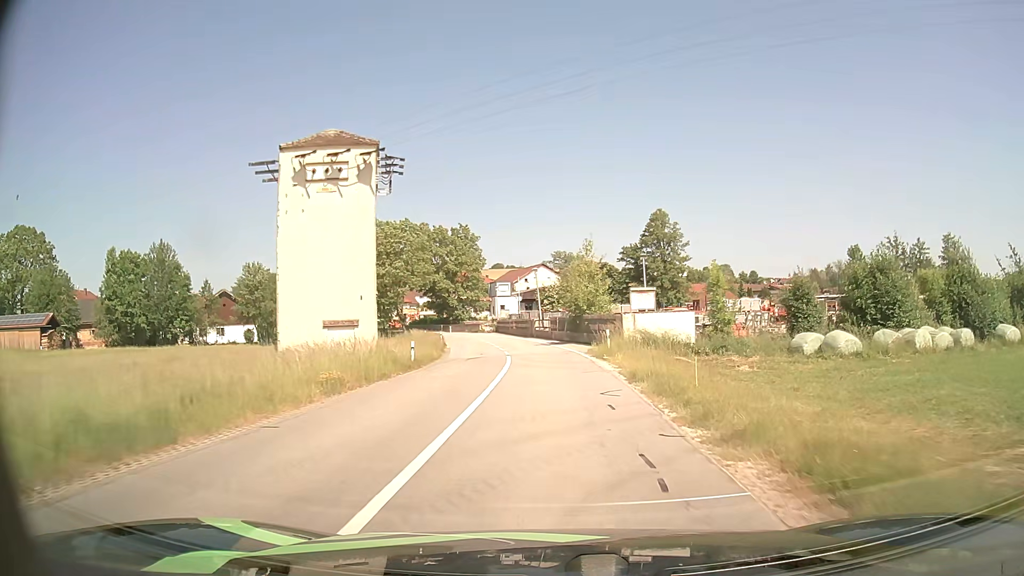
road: tertiary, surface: asphalt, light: Day
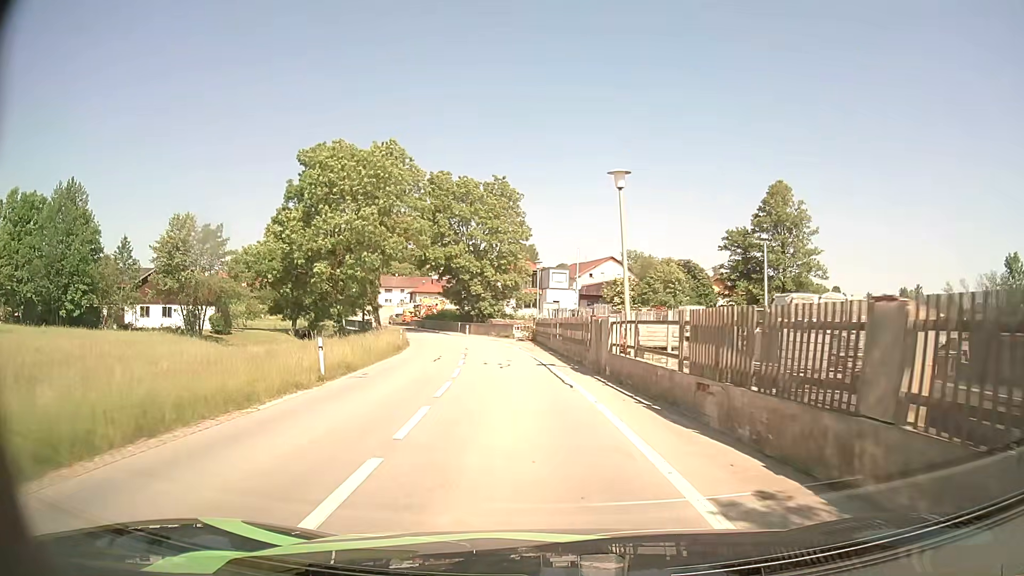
(-0.8, +35.0) m; -5°
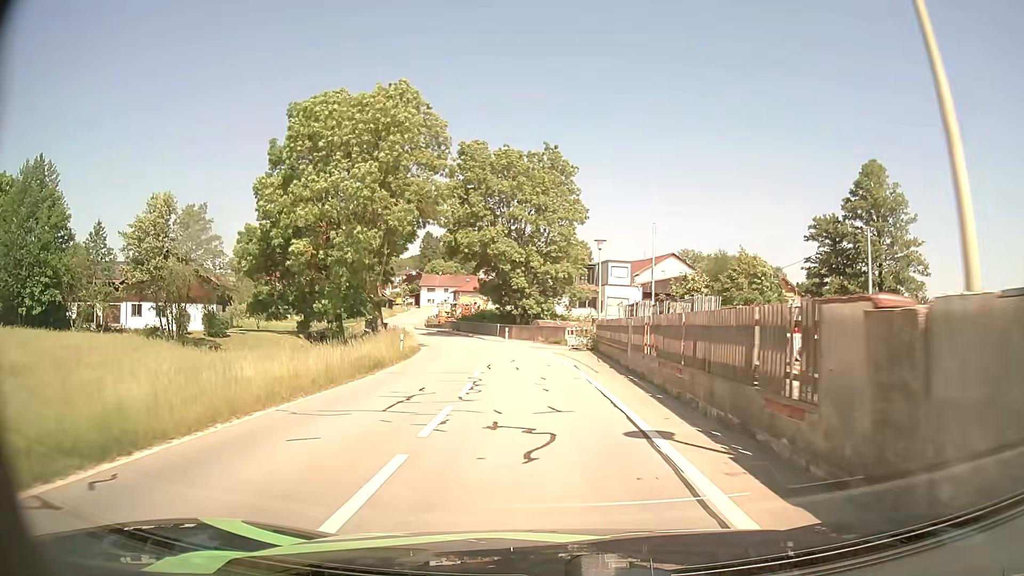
(-0.6, +13.3) m; -5°
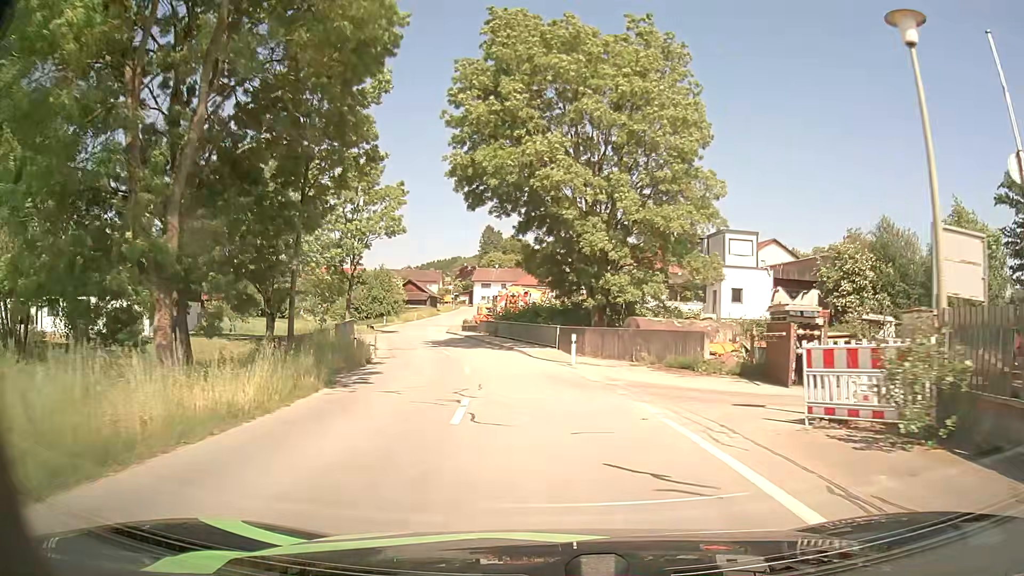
(-1.4, +25.9) m; -6°
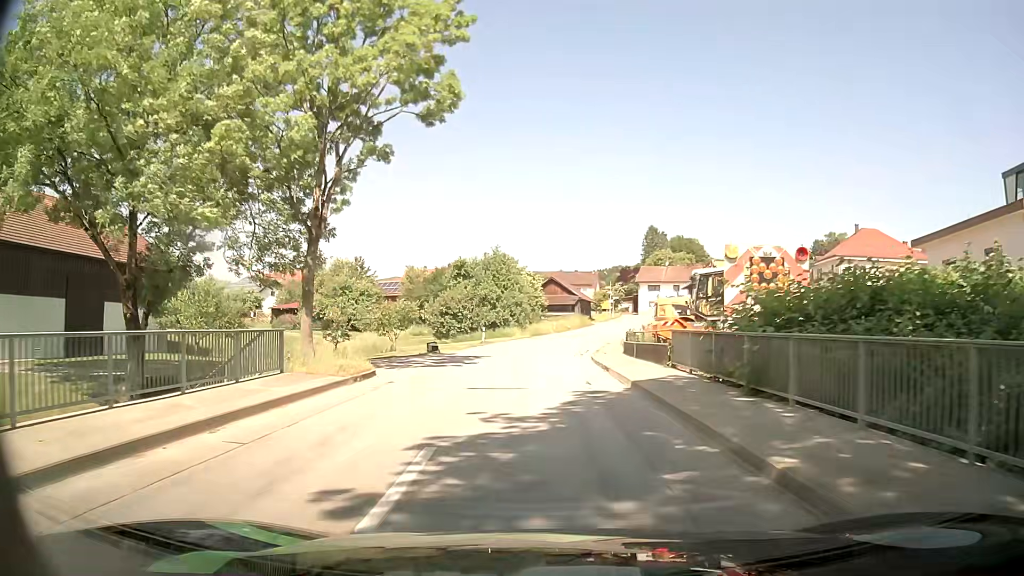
(-3.5, +31.8) m; -13°
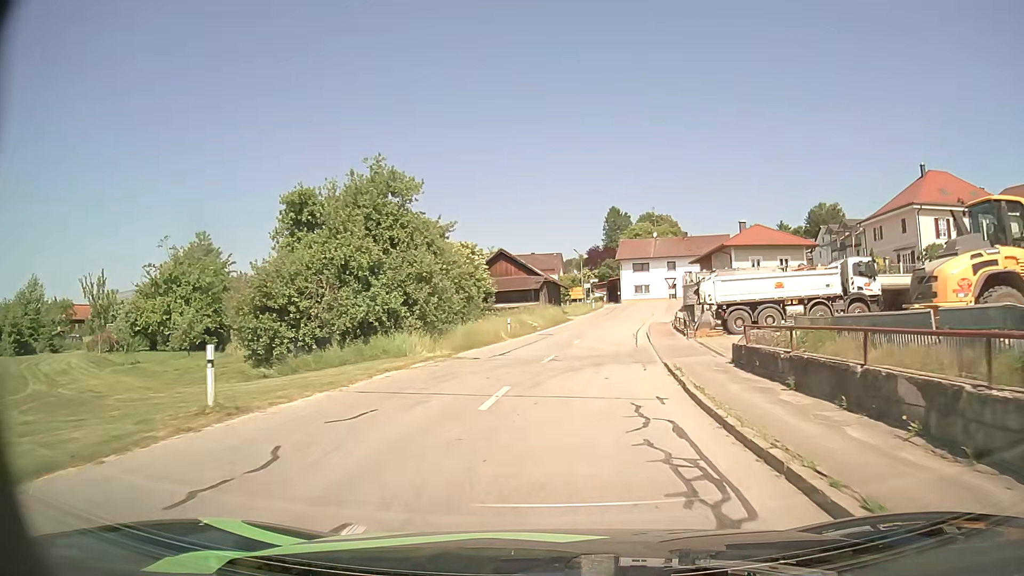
(-0.1, +31.0) m; +4°
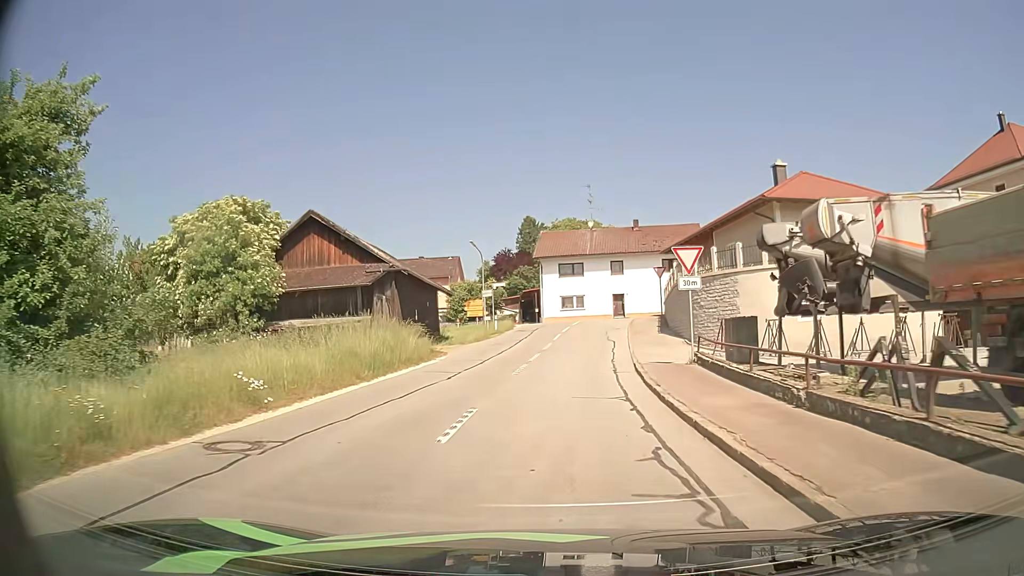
(+2.1, +28.8) m; +7°
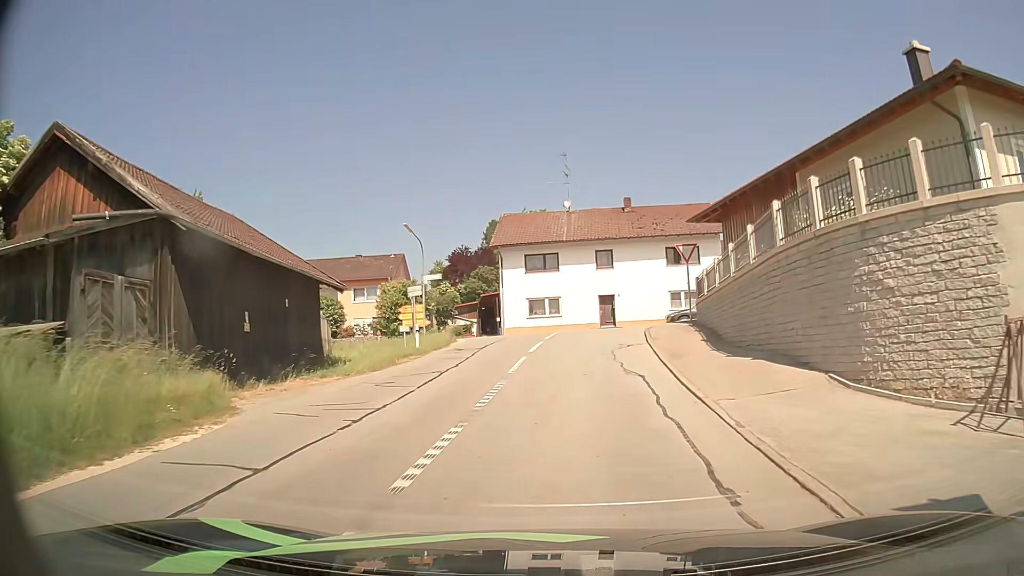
(+0.3, +15.7) m; +2°
